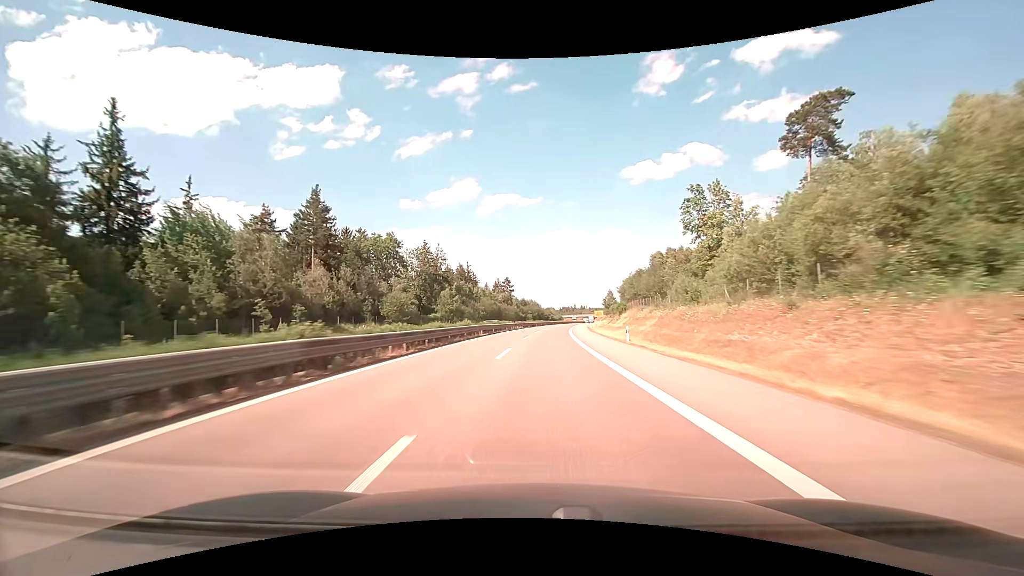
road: trunk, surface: asphalt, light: Day
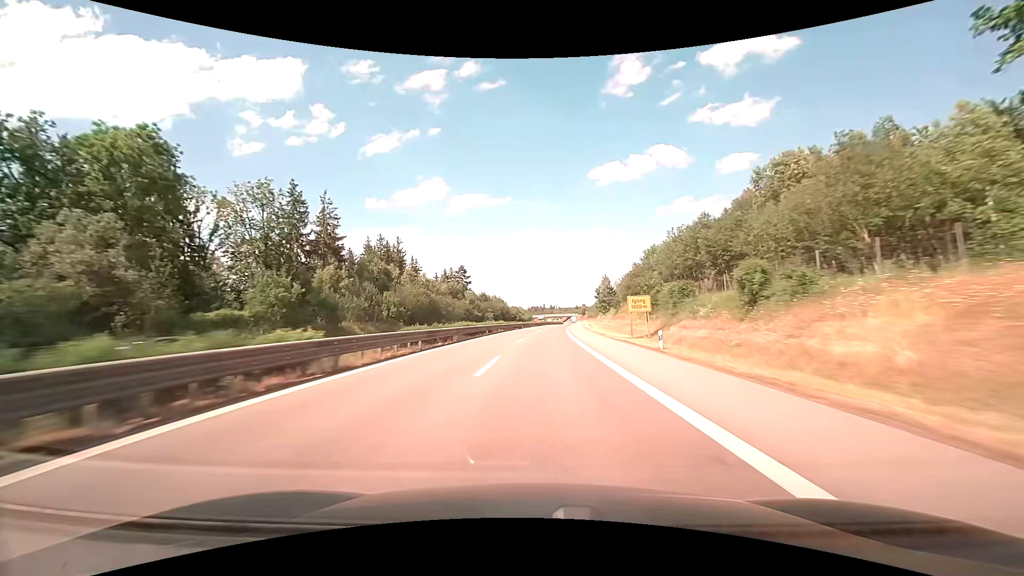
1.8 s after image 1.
(+1.7, +58.9) m; +4°
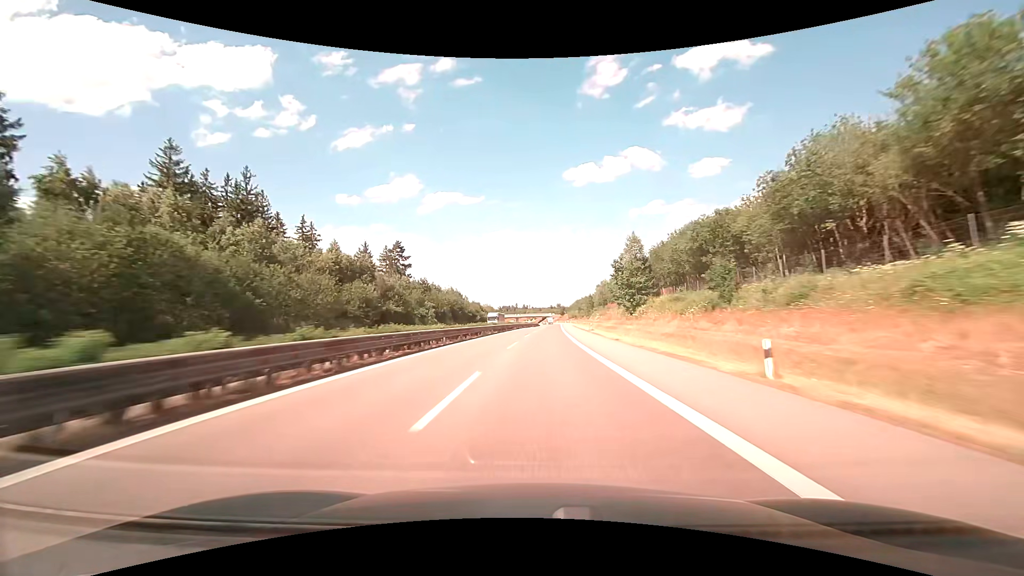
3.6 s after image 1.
(+1.4, +59.3) m; +3°
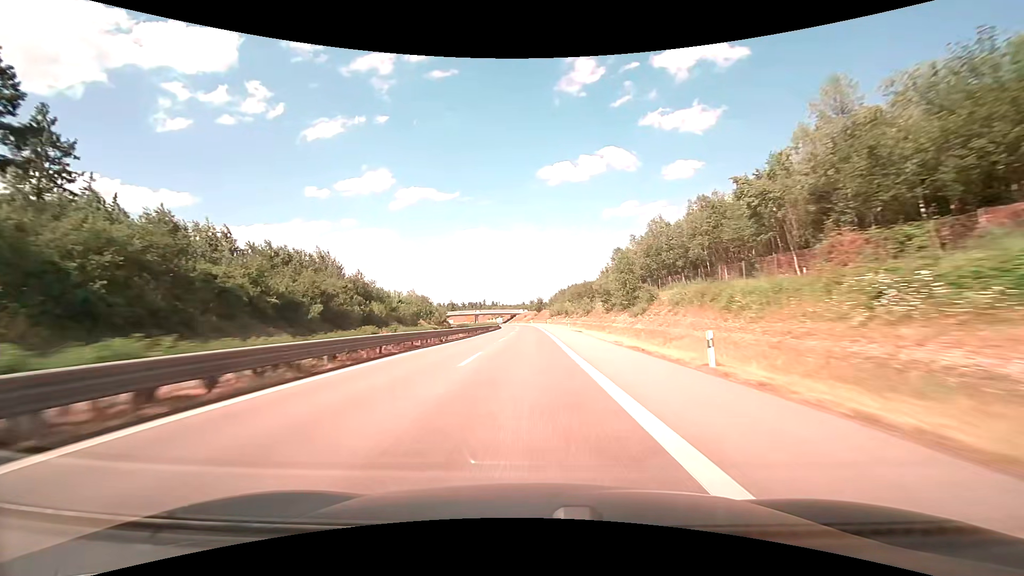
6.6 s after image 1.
(+4.1, +98.3) m; +4°
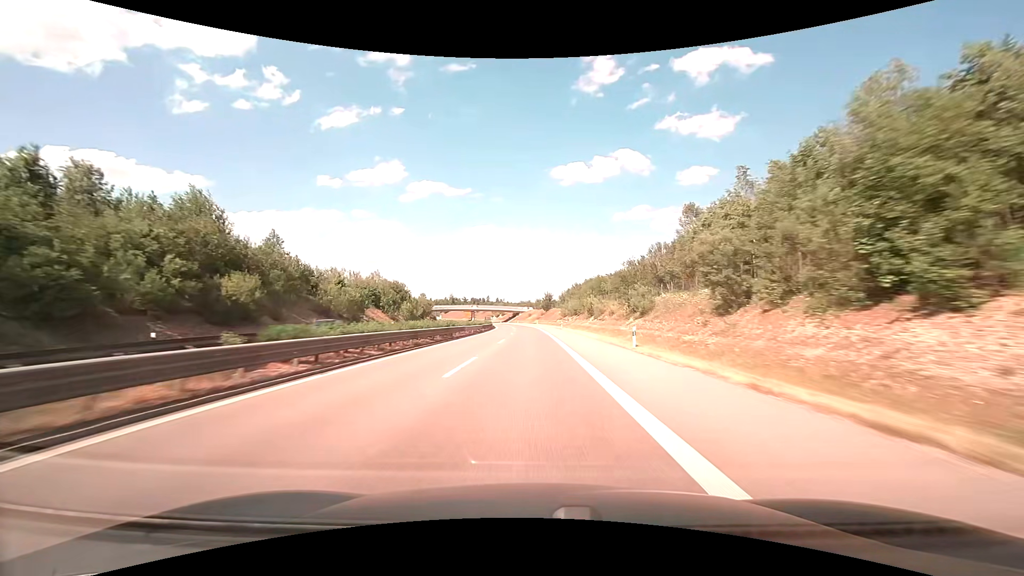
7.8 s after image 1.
(-0.4, +38.9) m; -1°
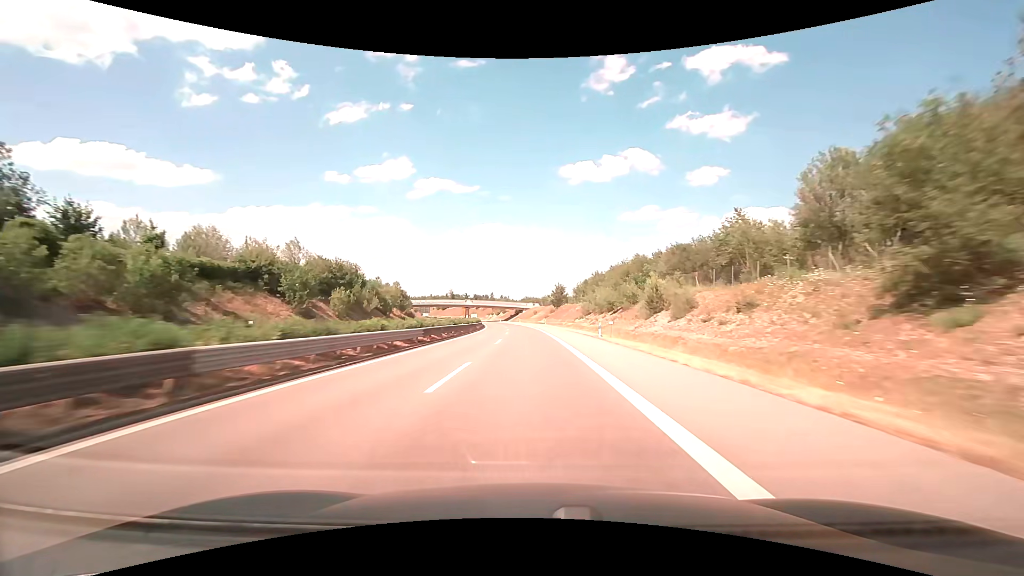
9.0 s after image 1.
(-0.3, +38.6) m; -1°
